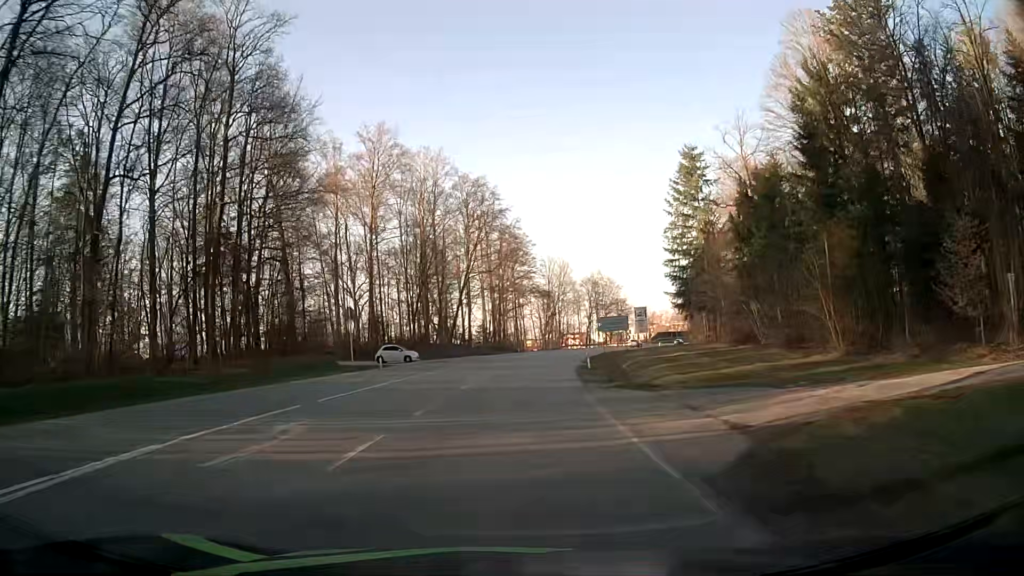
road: secondary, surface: asphalt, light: Day
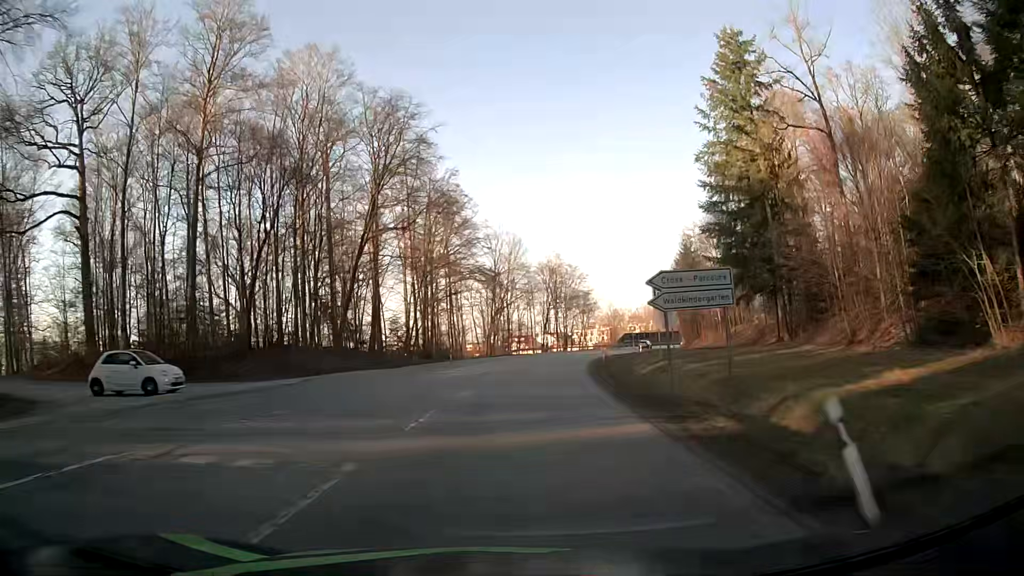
(+1.5, +34.6) m; +5°
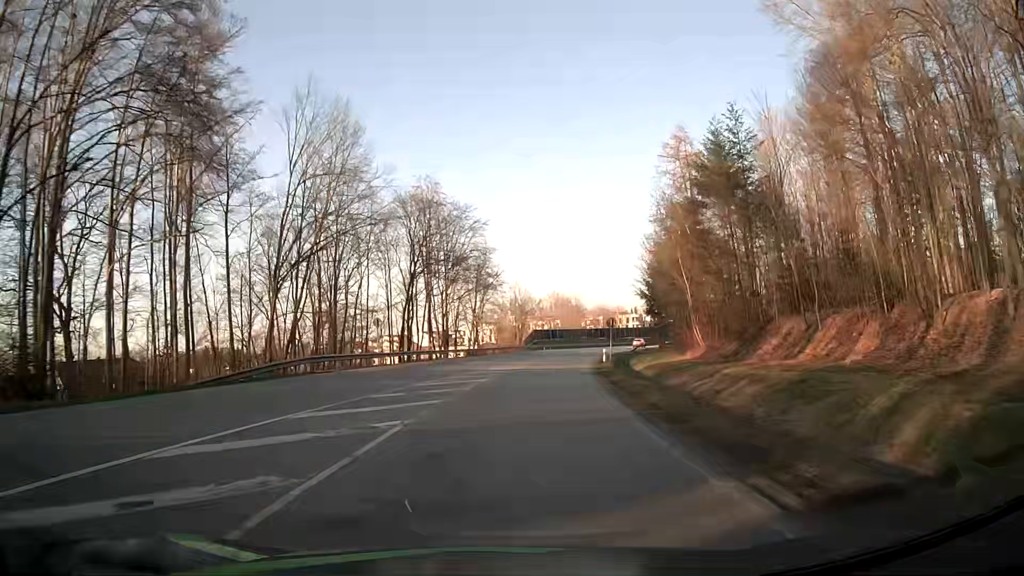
(+5.2, +57.6) m; +10°
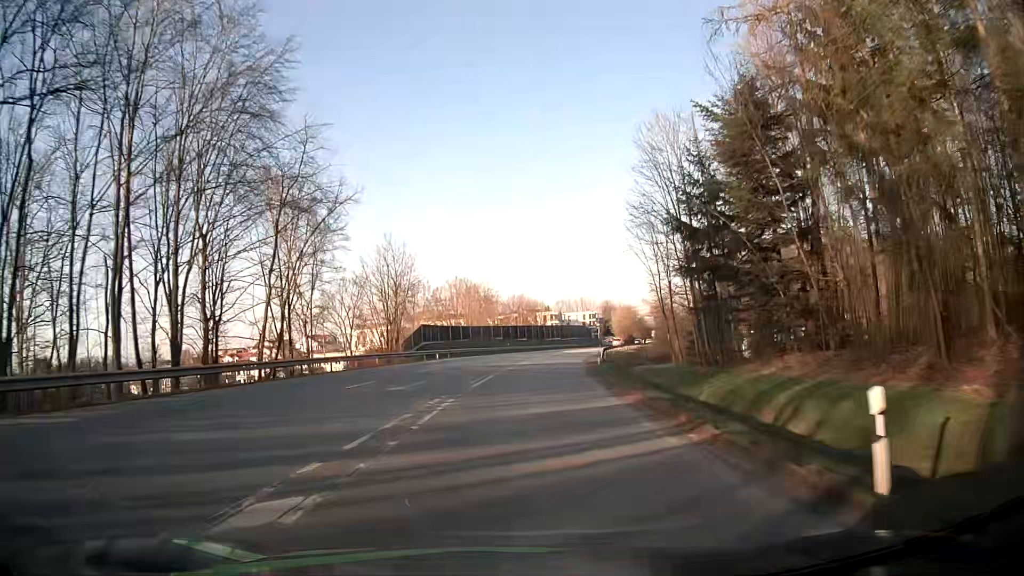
(+3.4, +46.6) m; +8°
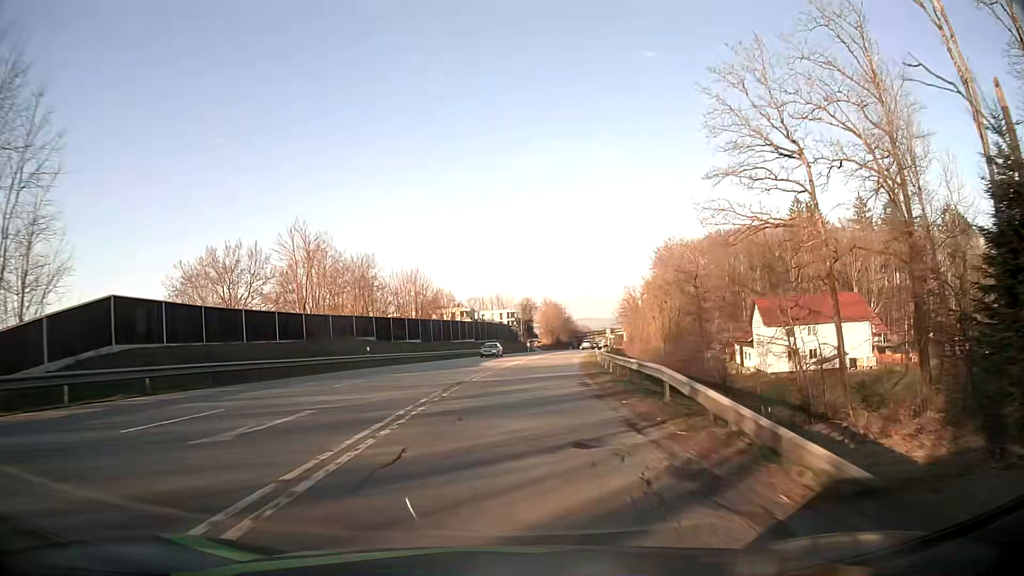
(+3.1, +46.7) m; +8°
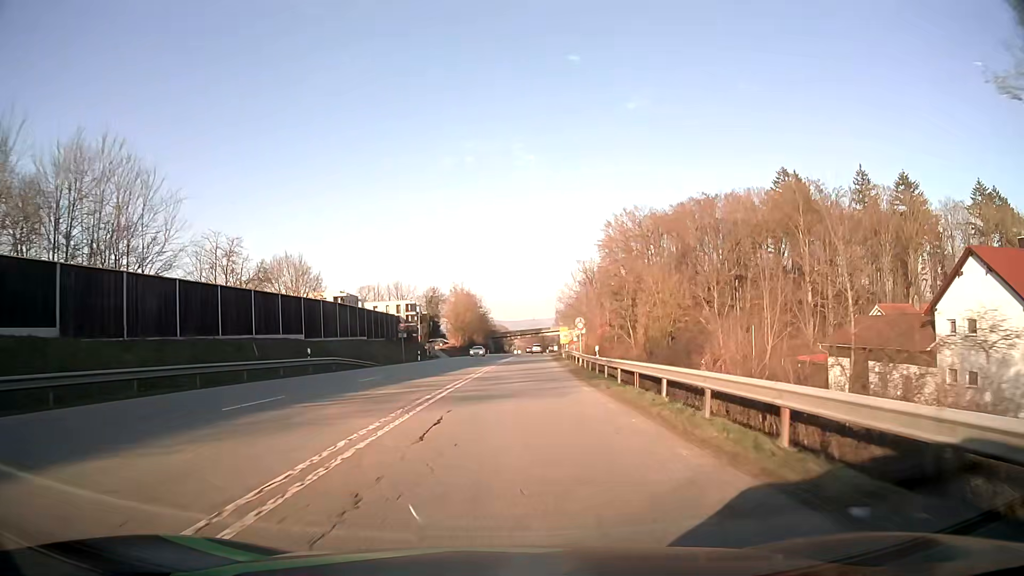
(+3.5, +55.2) m; +7°
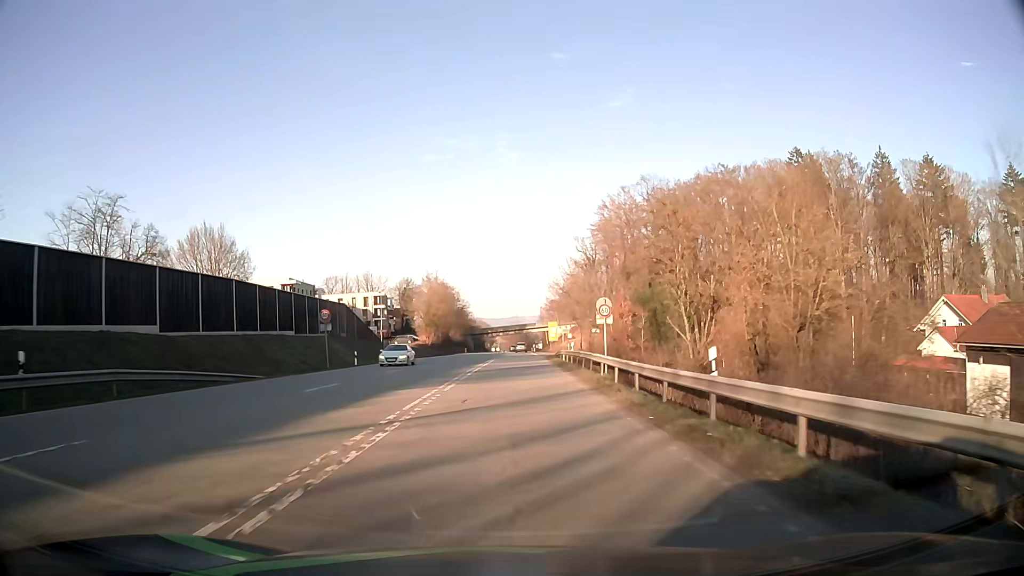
(+0.3, +20.8) m; +2°
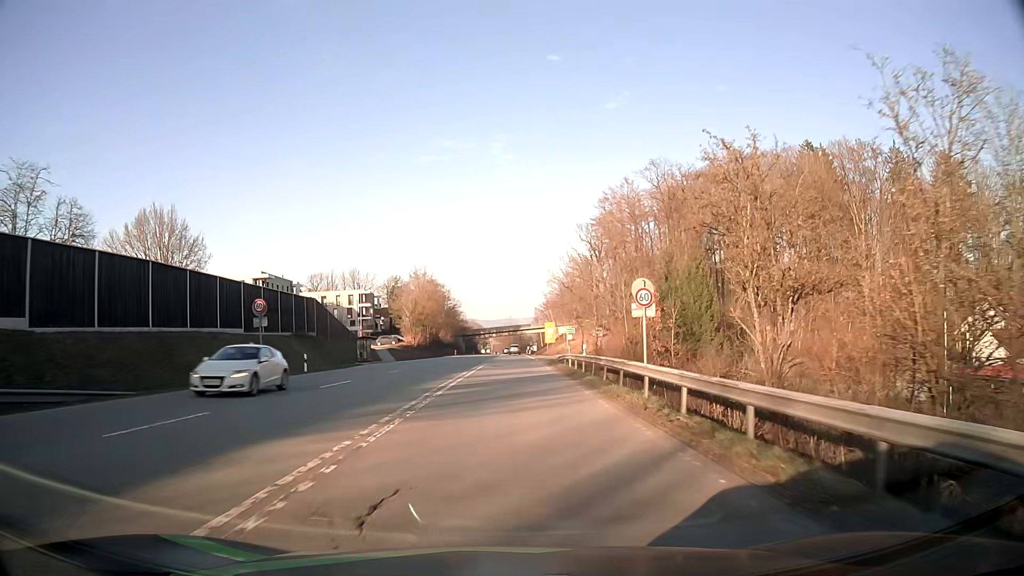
(+0.1, +10.1) m; +1°
(0, +10) (0, +20) (0, +30) (0, +40) (0, +50) (+1, +60) (+1, +70) (+1, +80) (+1, +90) (+1, +100) m
